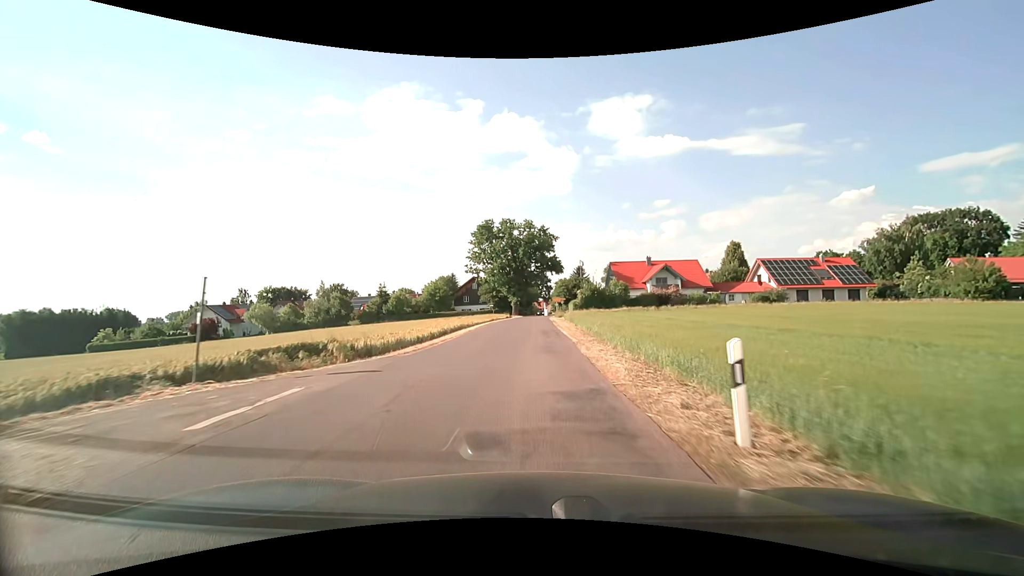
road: unclassified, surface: asphalt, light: Day
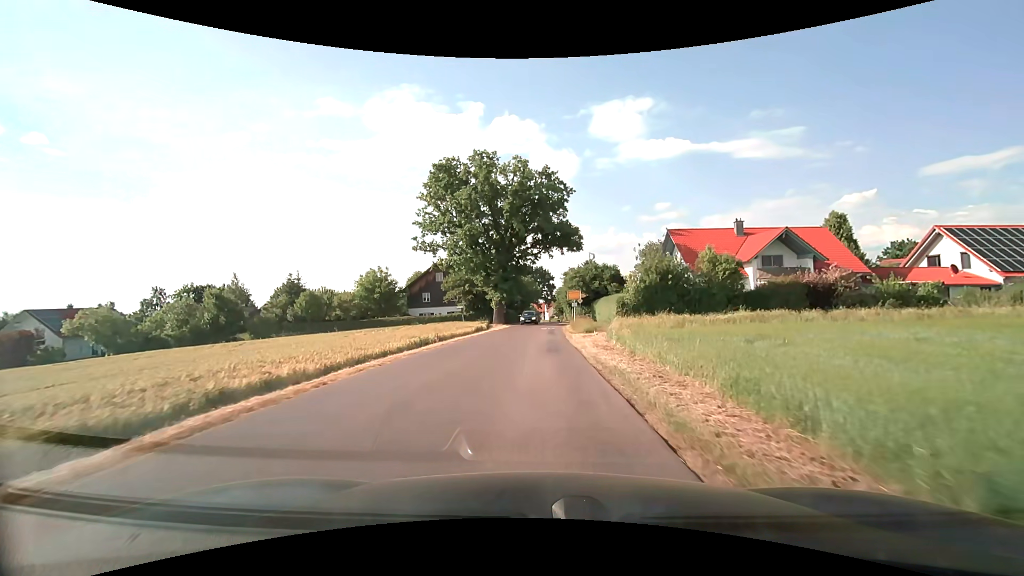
(0.0, +38.2) m; 0°
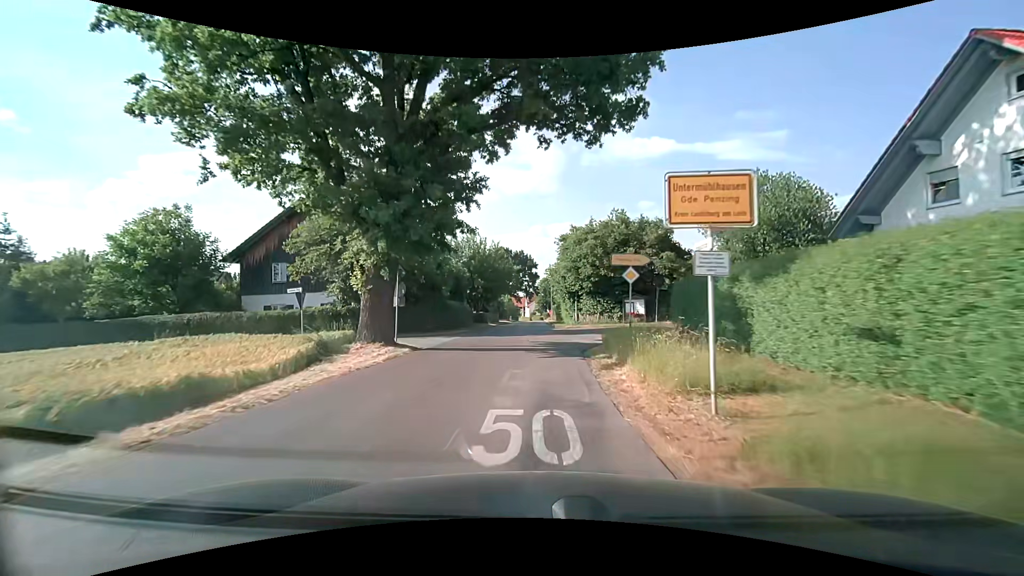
(+0.7, +35.4) m; +2°
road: residential
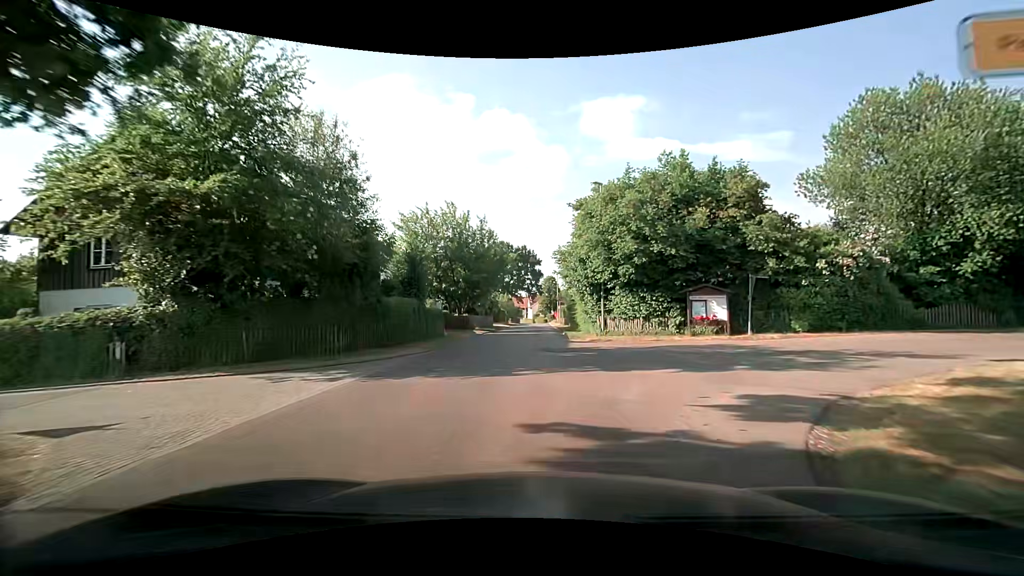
(0.0, +14.1) m; 0°
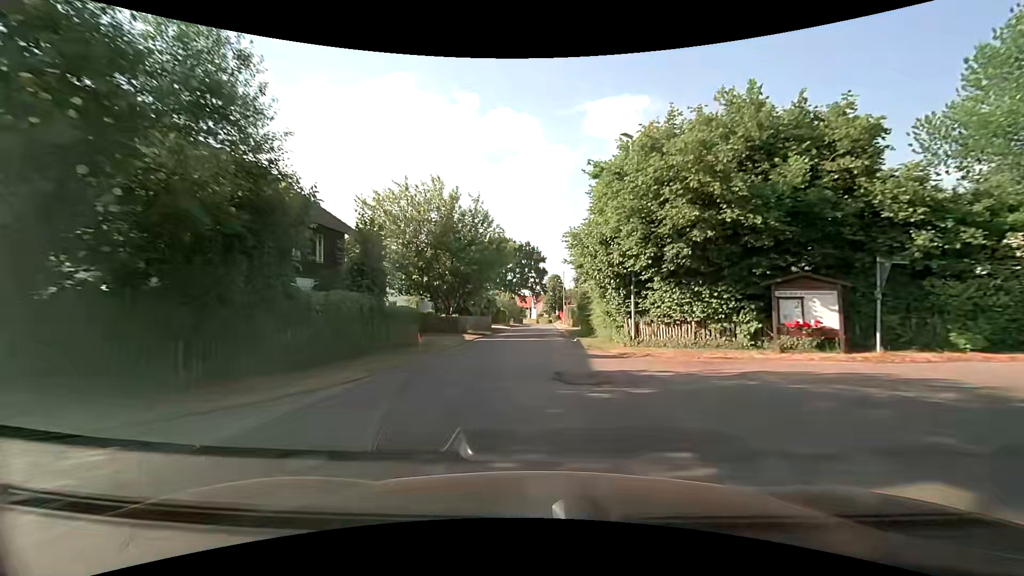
(0.0, +6.9) m; -1°
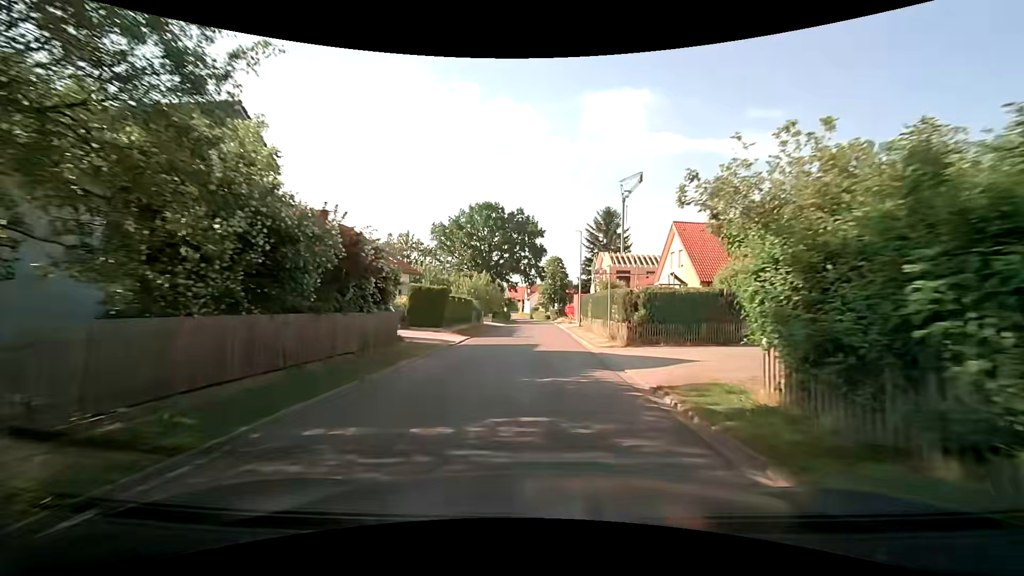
(+0.1, +32.7) m; 0°
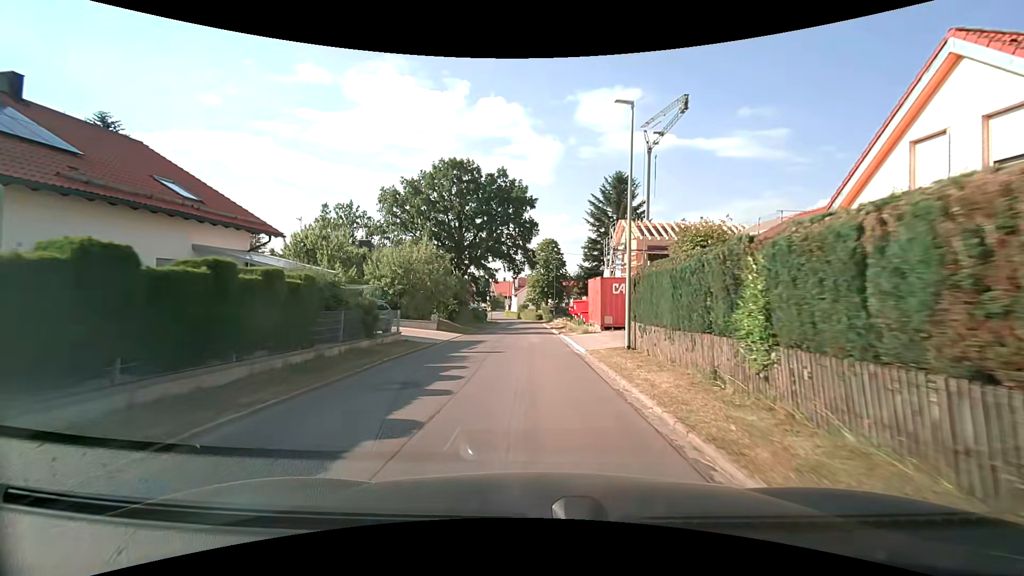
(+0.5, +24.5) m; +1°
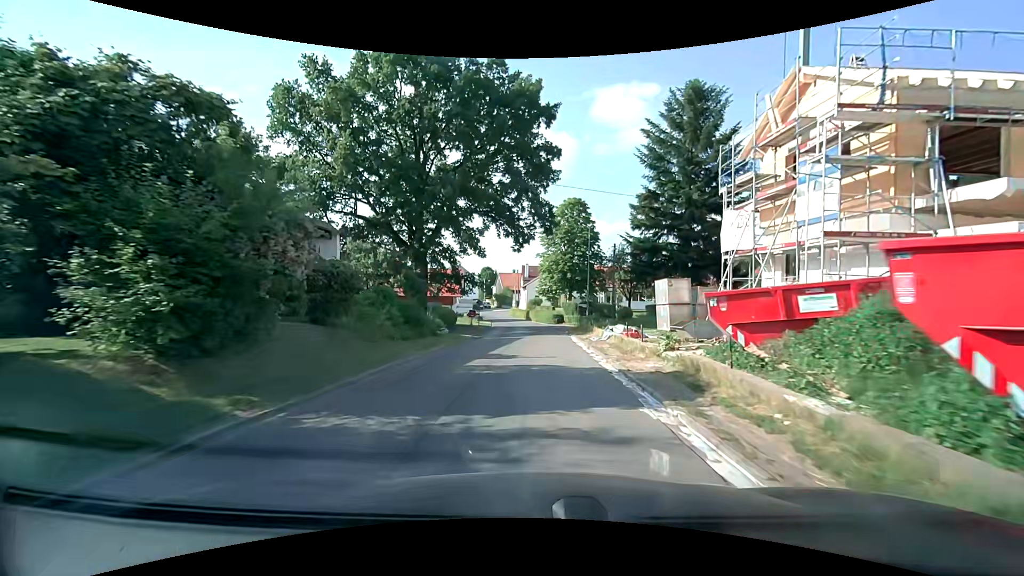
(-0.4, +29.6) m; -1°
